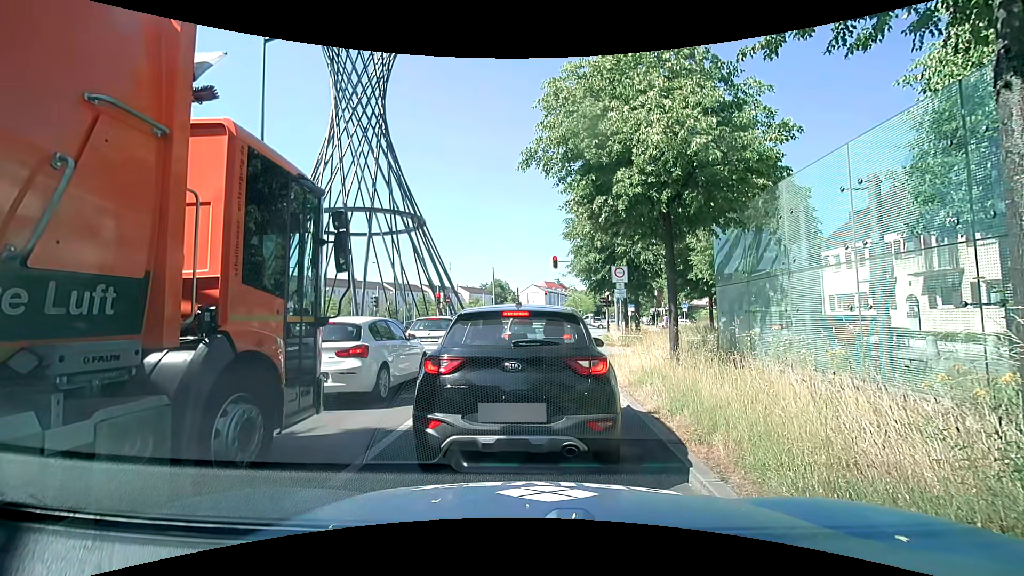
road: primary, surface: asphalt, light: Day
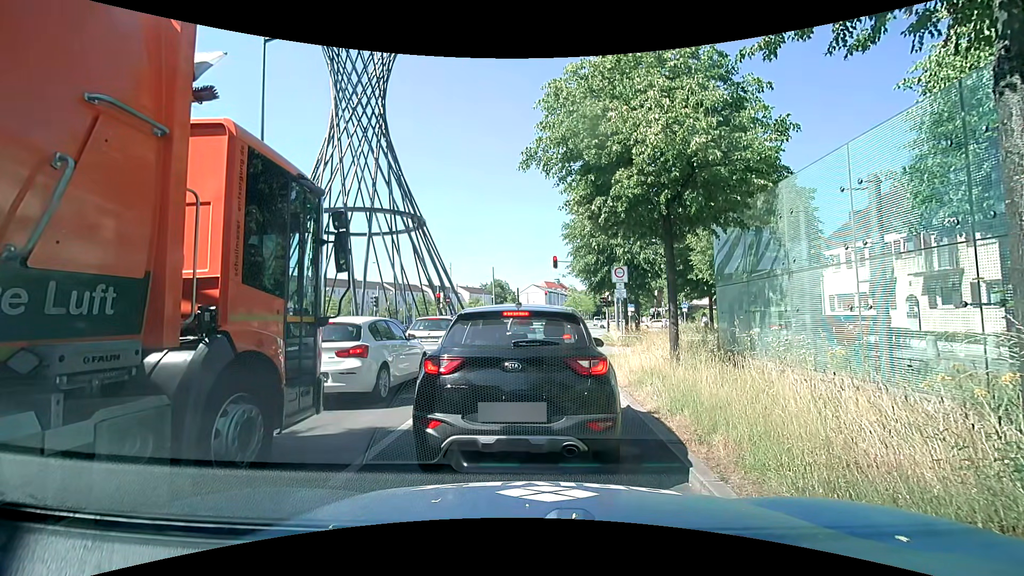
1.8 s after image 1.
(0.0, 0.0) m; 0°
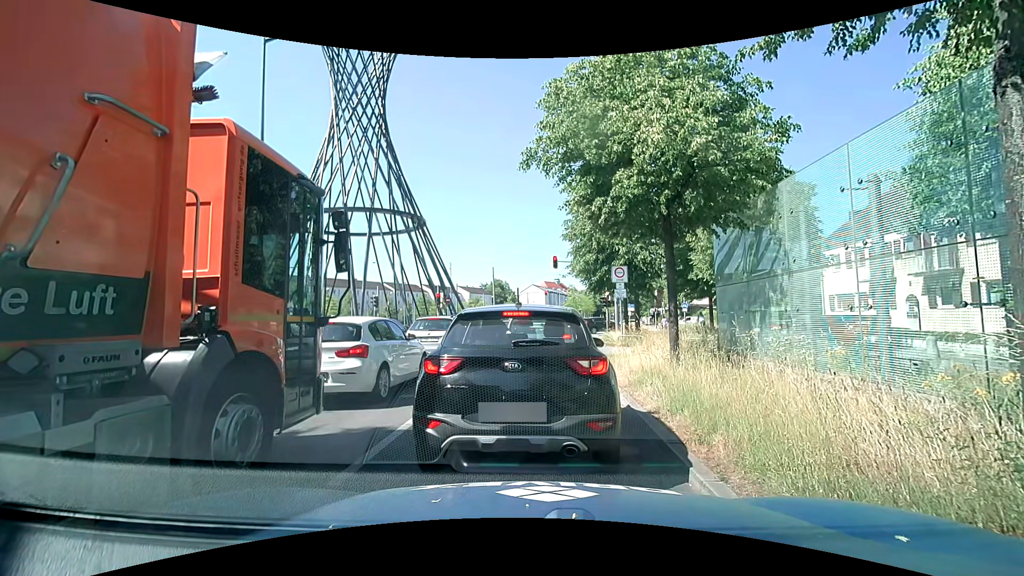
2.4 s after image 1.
(0.0, 0.0) m; 0°
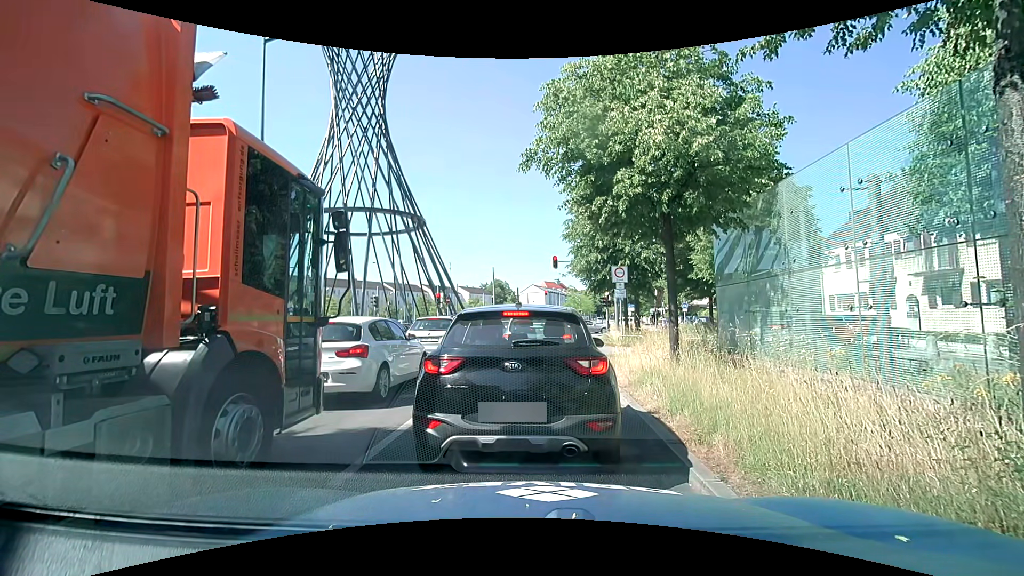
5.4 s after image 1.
(0.0, 0.0) m; 0°
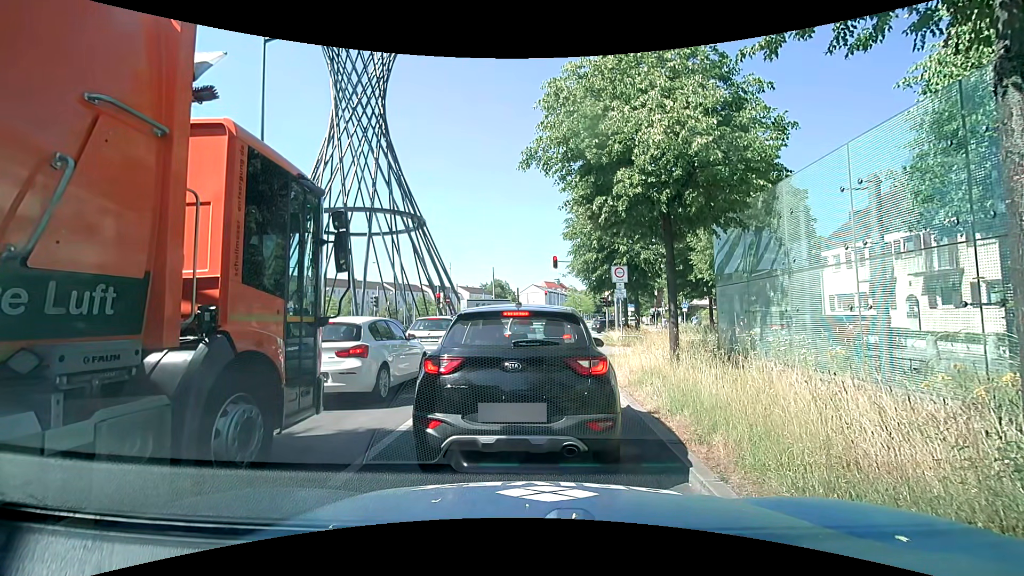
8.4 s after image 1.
(0.0, 0.0) m; 0°
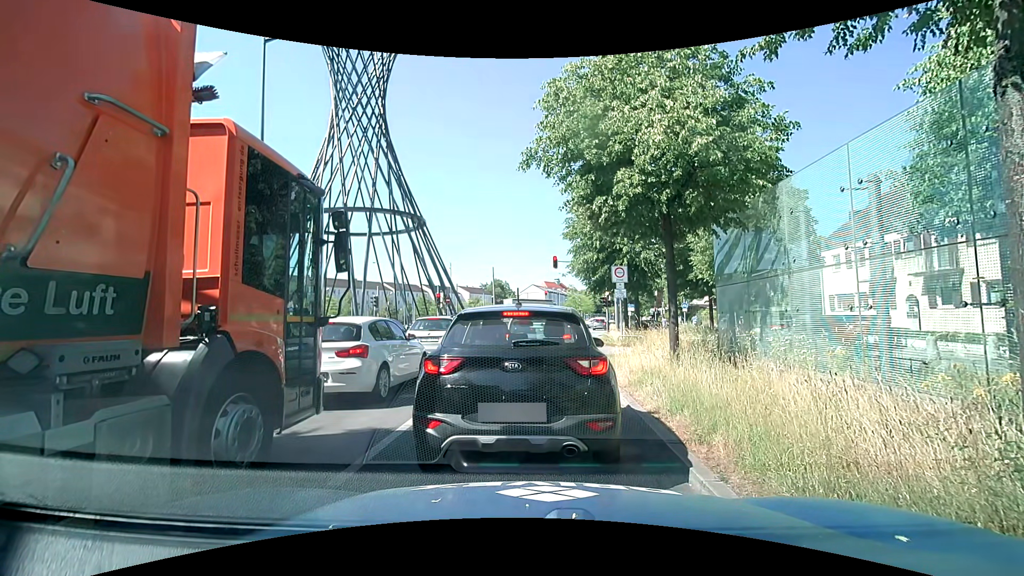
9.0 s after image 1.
(0.0, 0.0) m; 0°
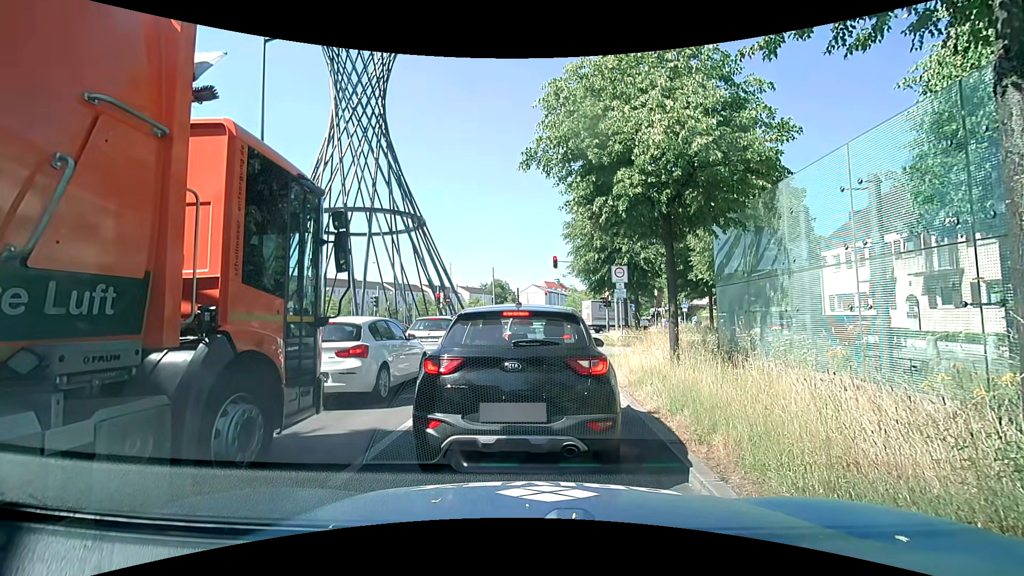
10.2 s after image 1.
(0.0, 0.0) m; 0°
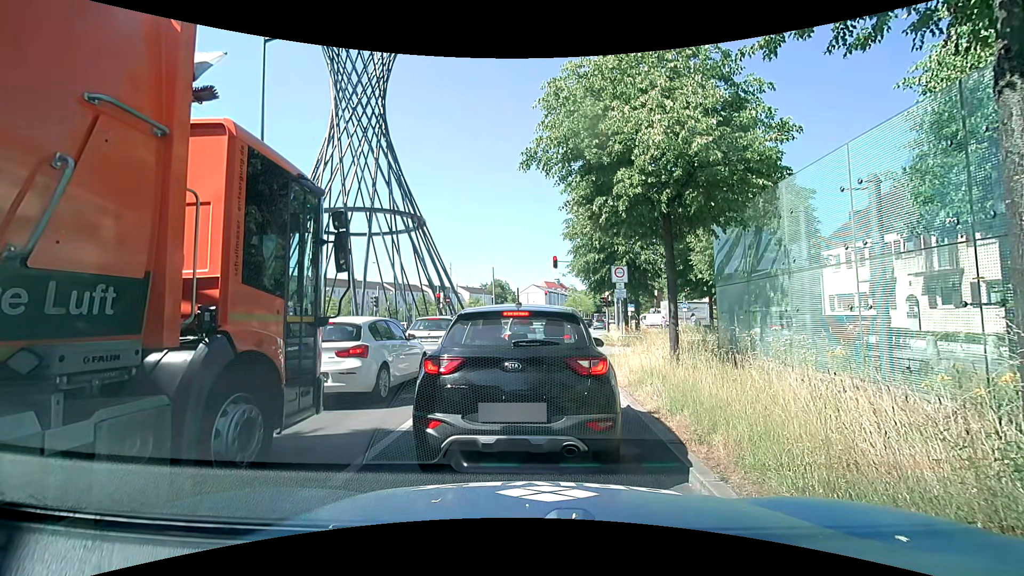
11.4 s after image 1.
(0.0, 0.0) m; 0°
